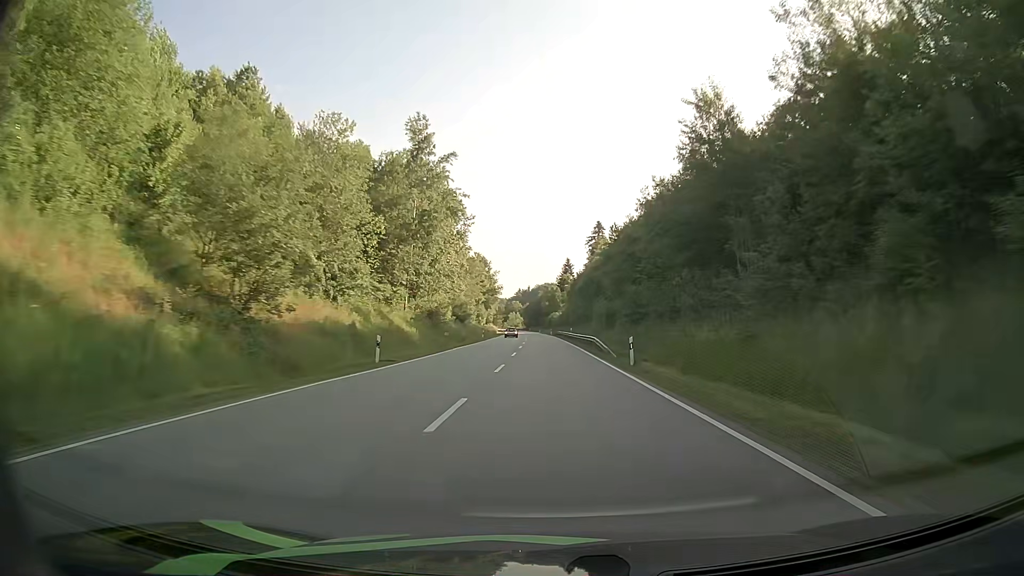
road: primary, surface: asphalt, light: Day
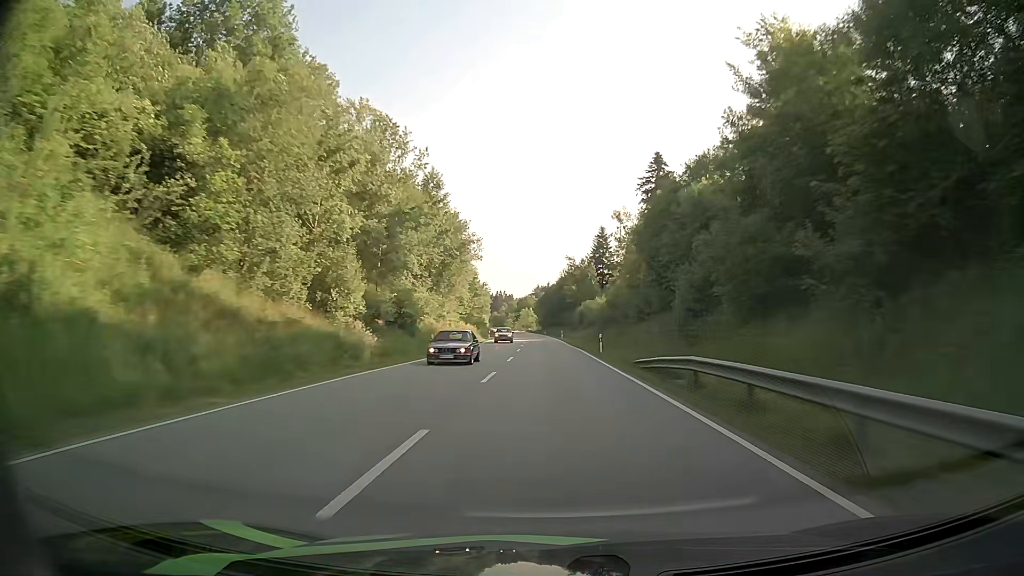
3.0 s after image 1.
(-1.5, +87.1) m; -2°
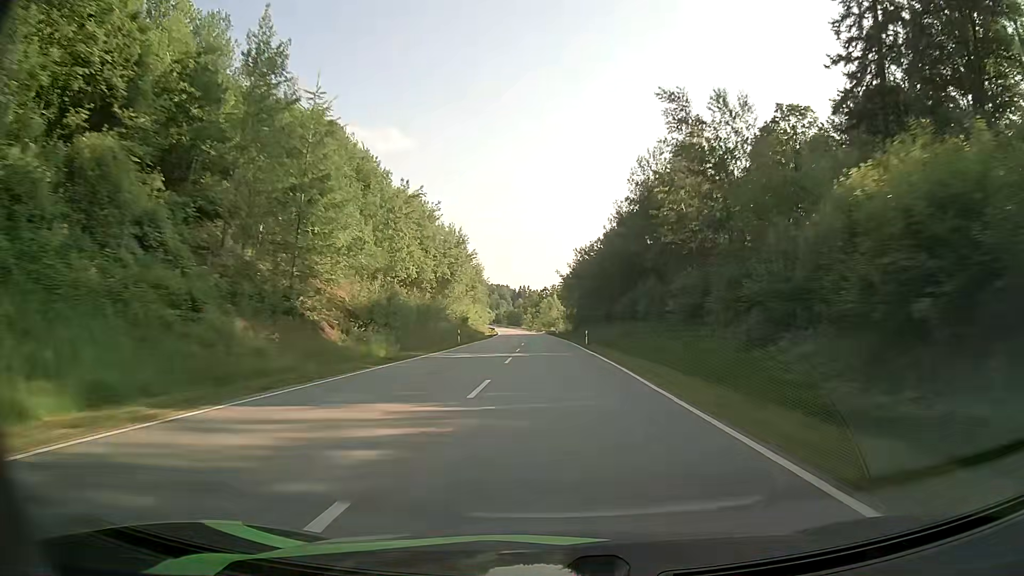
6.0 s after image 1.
(-1.3, +87.1) m; -2°
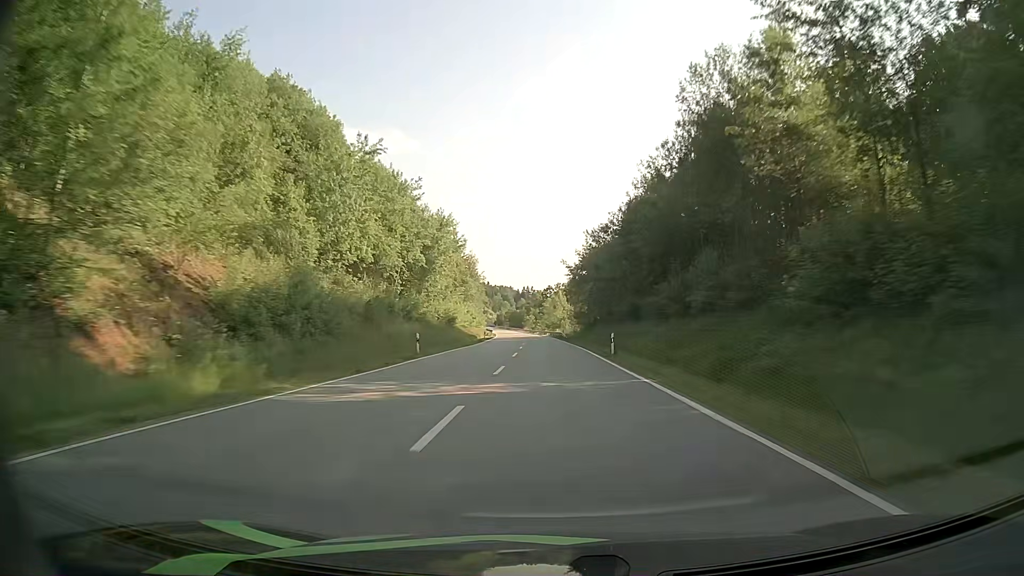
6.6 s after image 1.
(-0.1, +17.4) m; -1°
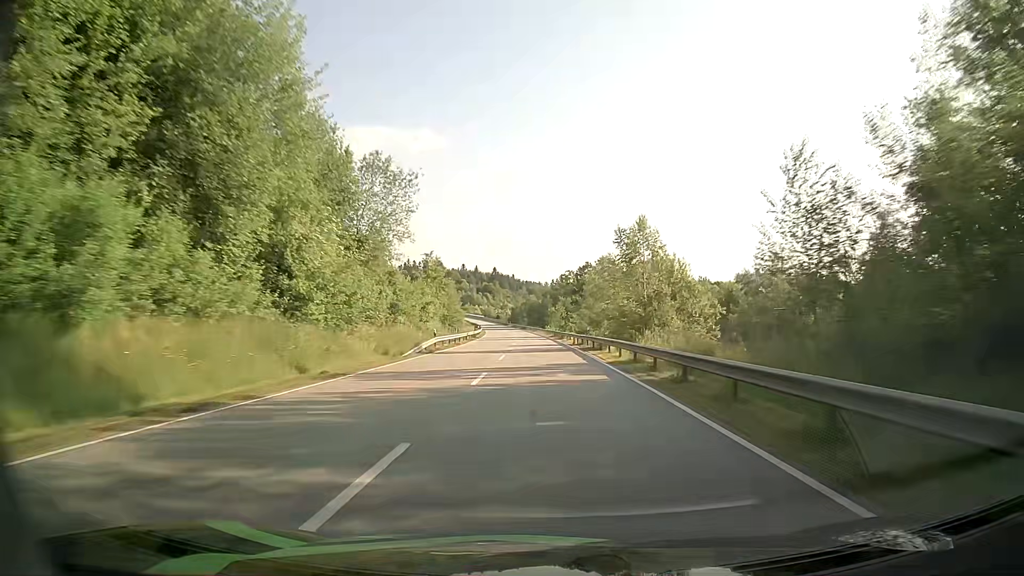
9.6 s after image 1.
(-1.5, +87.0) m; -2°
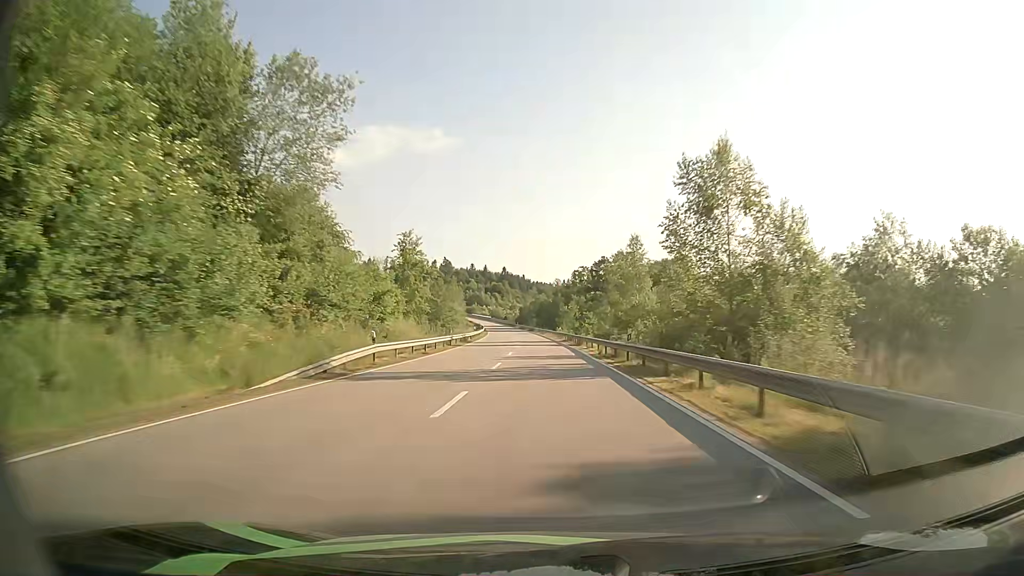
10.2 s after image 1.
(-0.1, +17.4) m; -1°
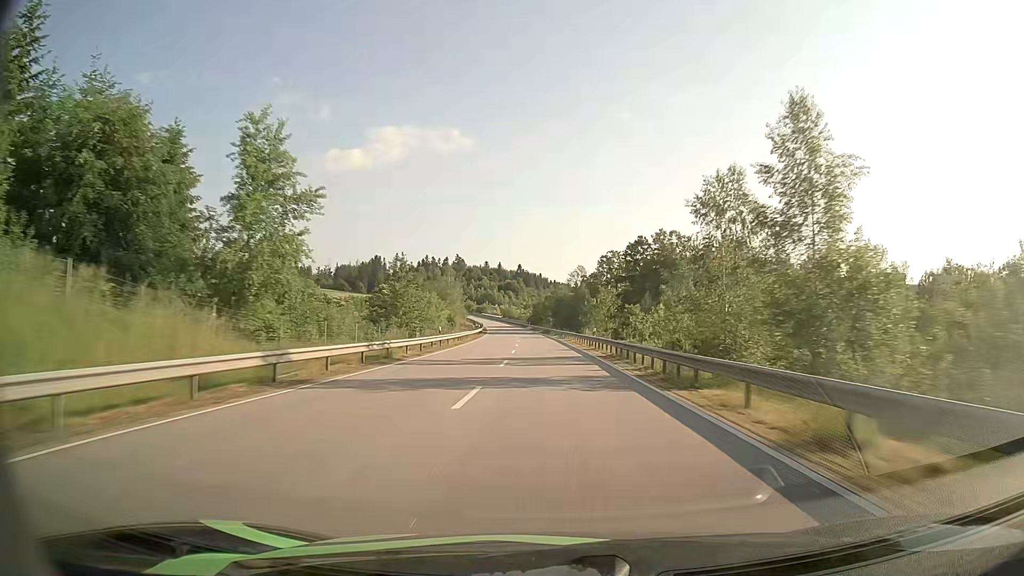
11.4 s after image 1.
(-0.5, +34.8) m; -2°
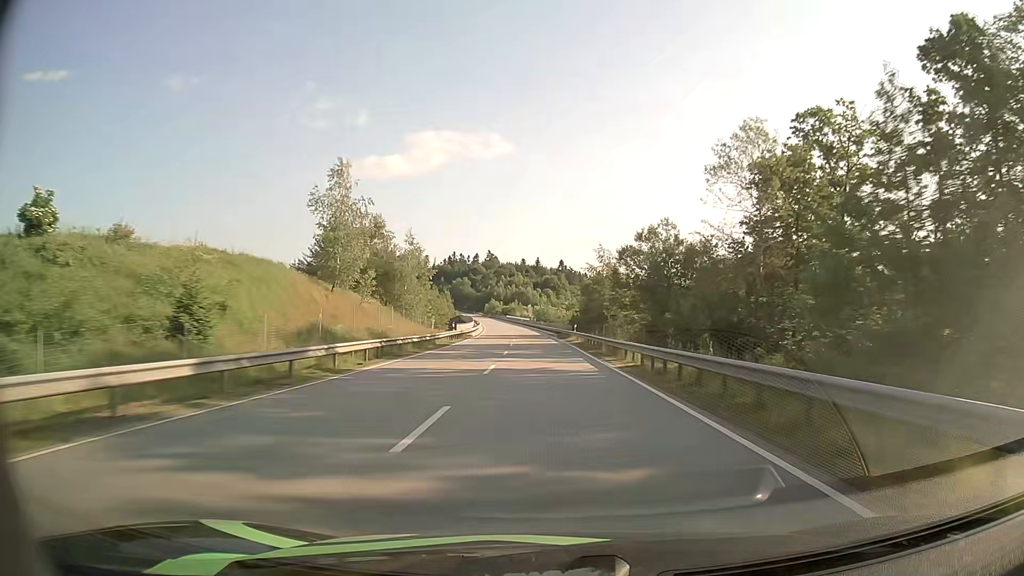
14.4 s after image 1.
(-2.6, +87.0) m; -4°
(0, +10) (0, +20) (0, +30) (-1, +40) (-1, +50) (-2, +60) (-2, +70) (-3, +80) (-4, +90) (-4, +100) m
